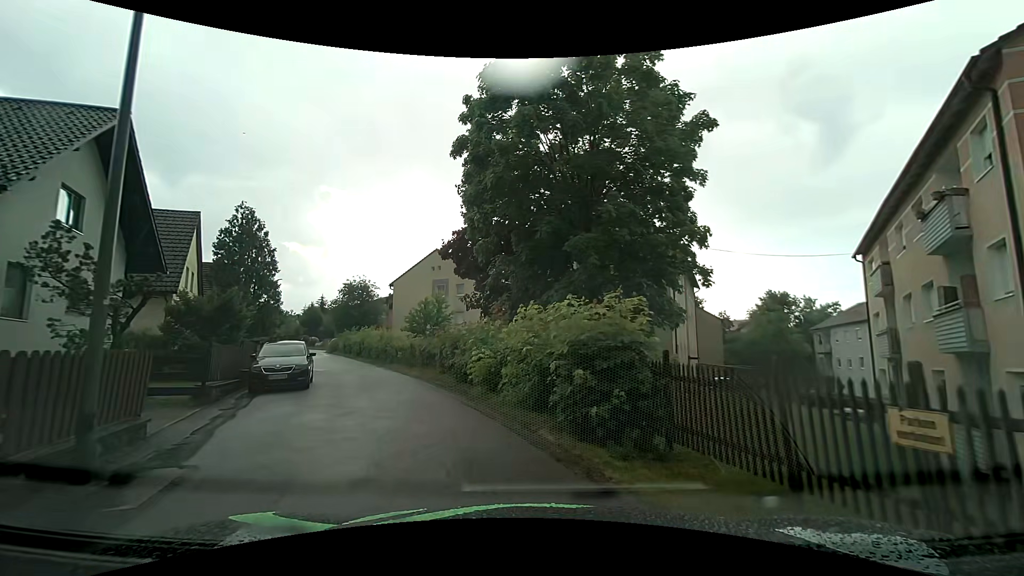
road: residential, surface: asphalt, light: Day
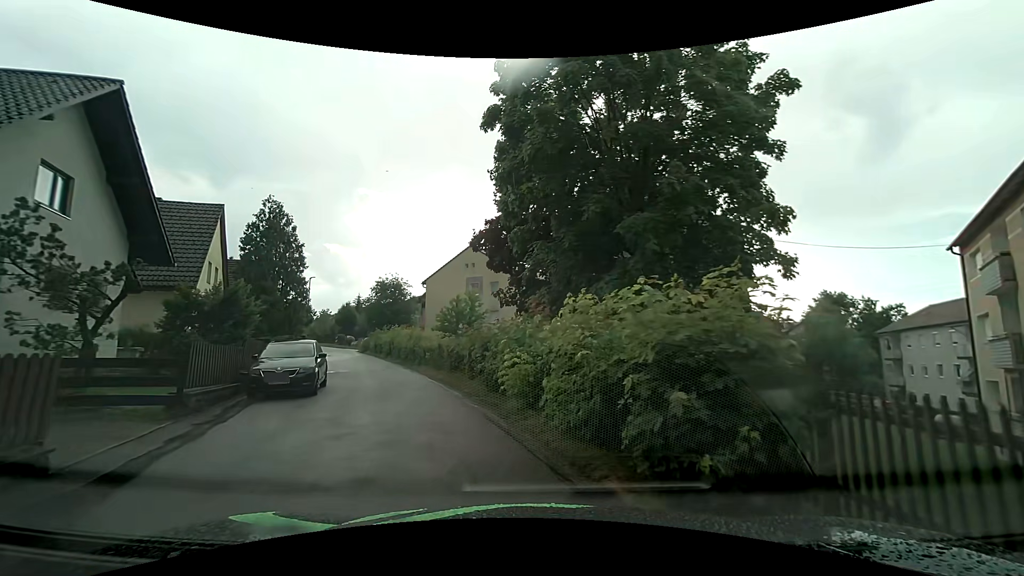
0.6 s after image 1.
(-0.1, +2.5) m; -5°
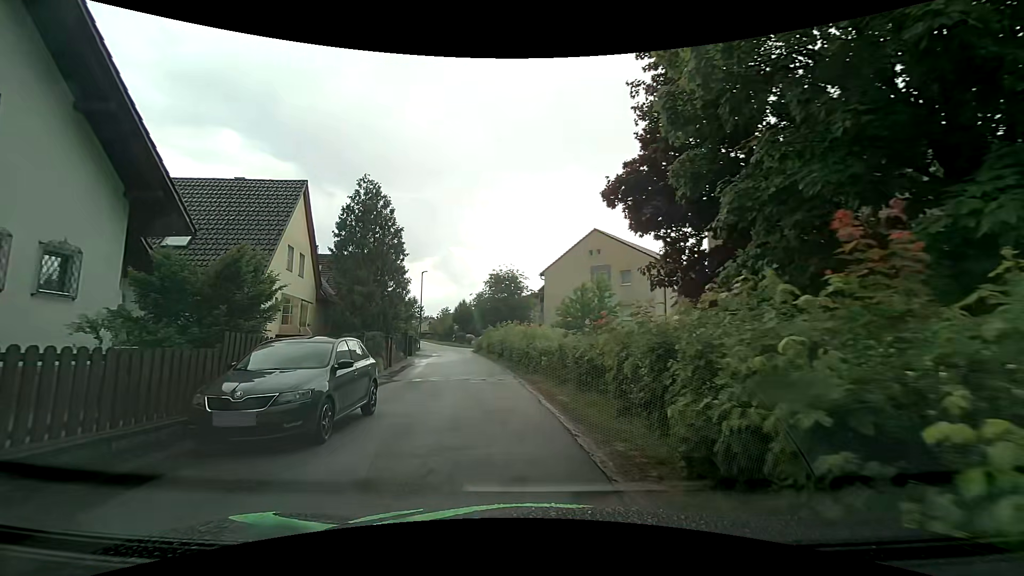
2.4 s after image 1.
(-0.7, +7.2) m; -12°
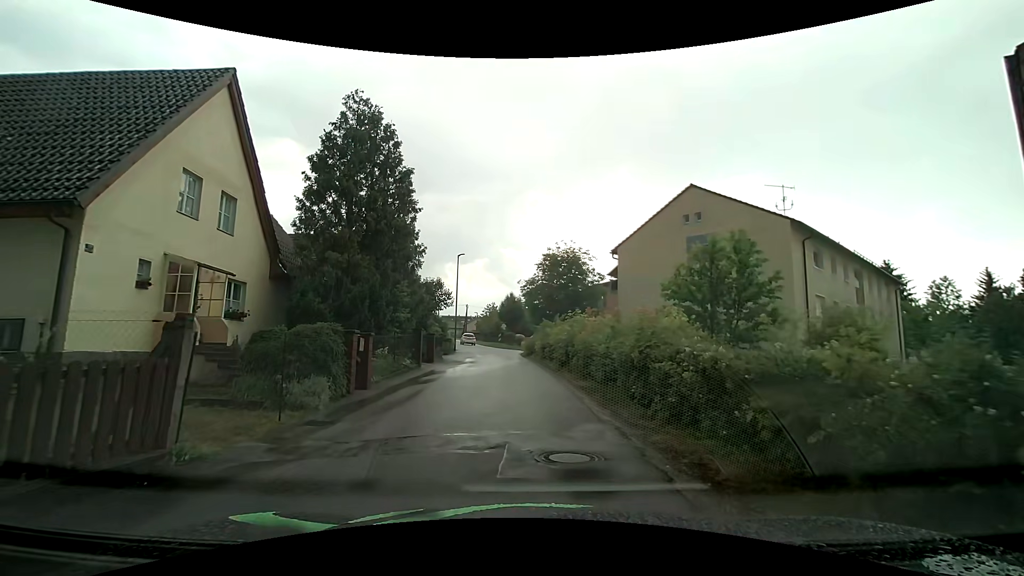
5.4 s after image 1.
(-1.2, +11.6) m; -6°
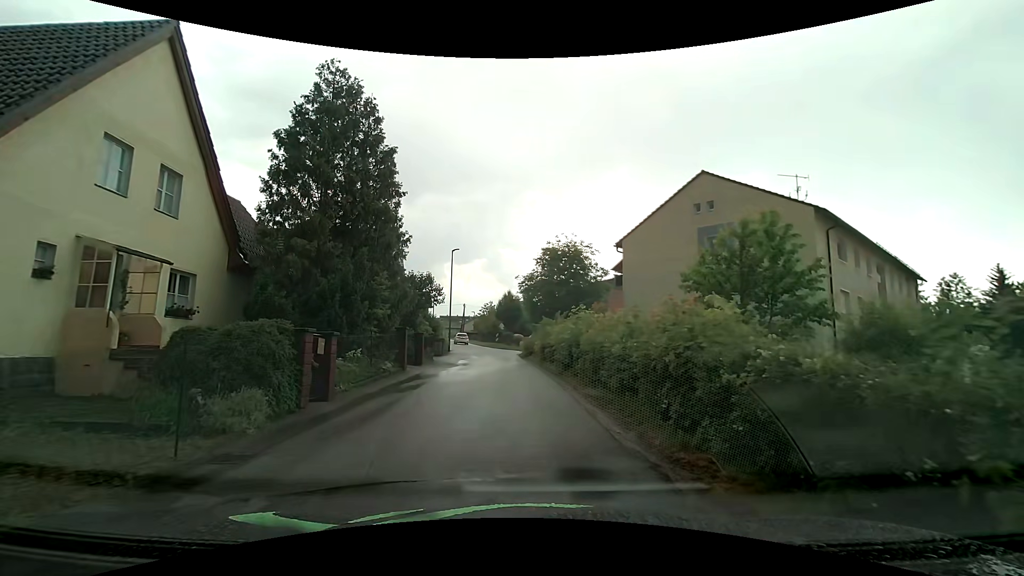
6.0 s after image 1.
(0.0, +2.4) m; 0°
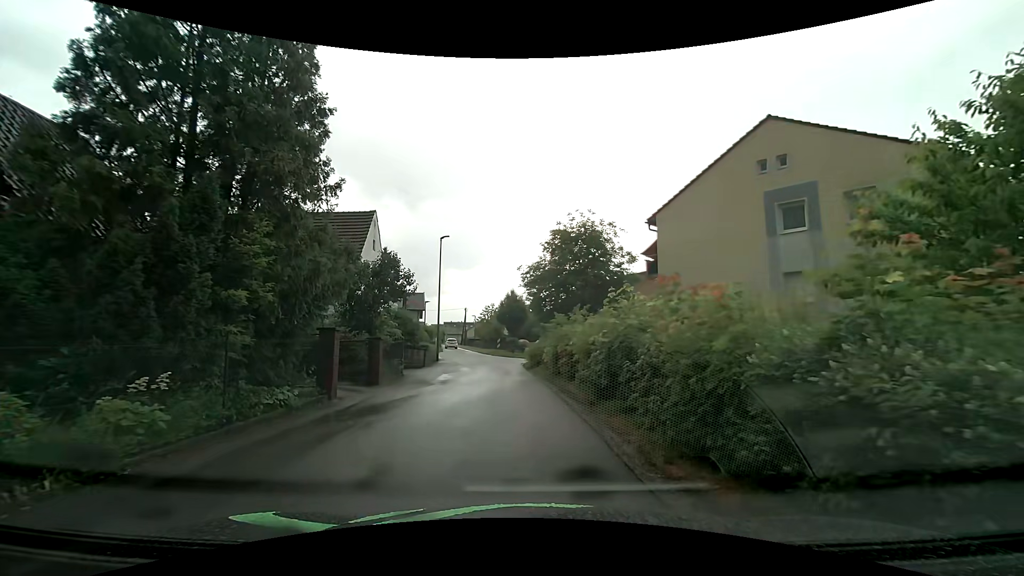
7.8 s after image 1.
(-0.1, +7.5) m; +1°
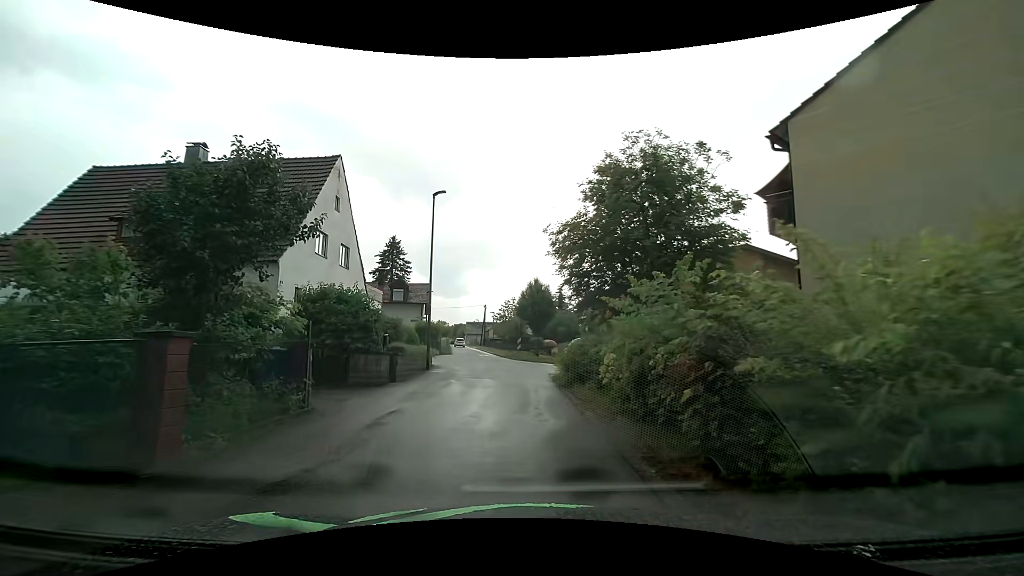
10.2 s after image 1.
(-0.5, +10.3) m; -4°
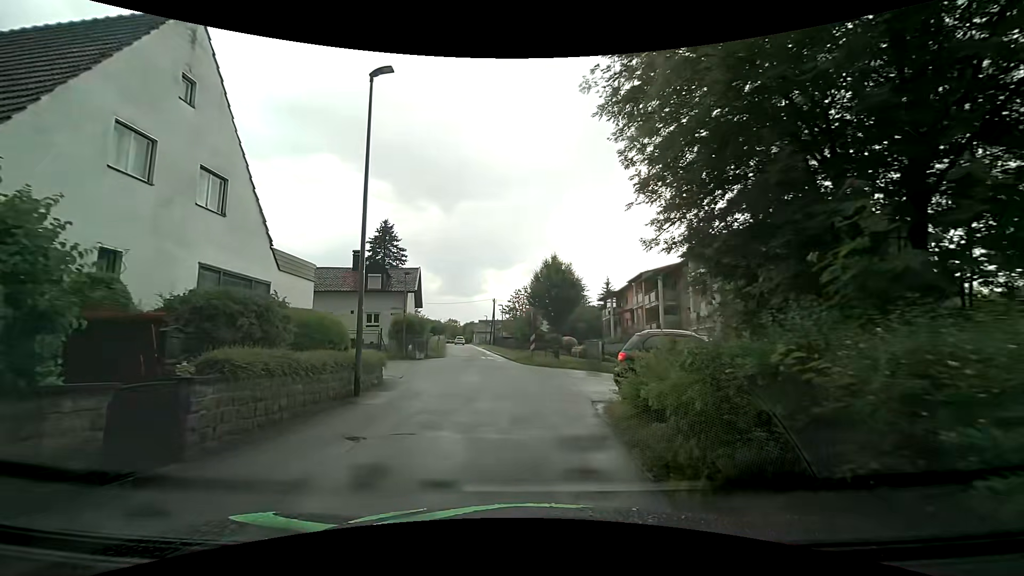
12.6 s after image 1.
(-0.2, +10.9) m; -1°
